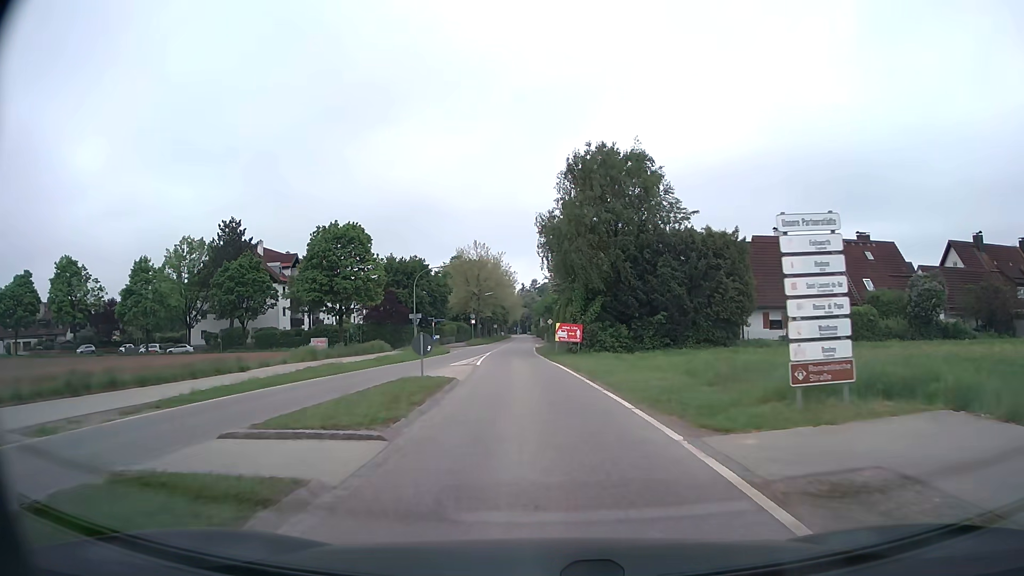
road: secondary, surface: asphalt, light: Day
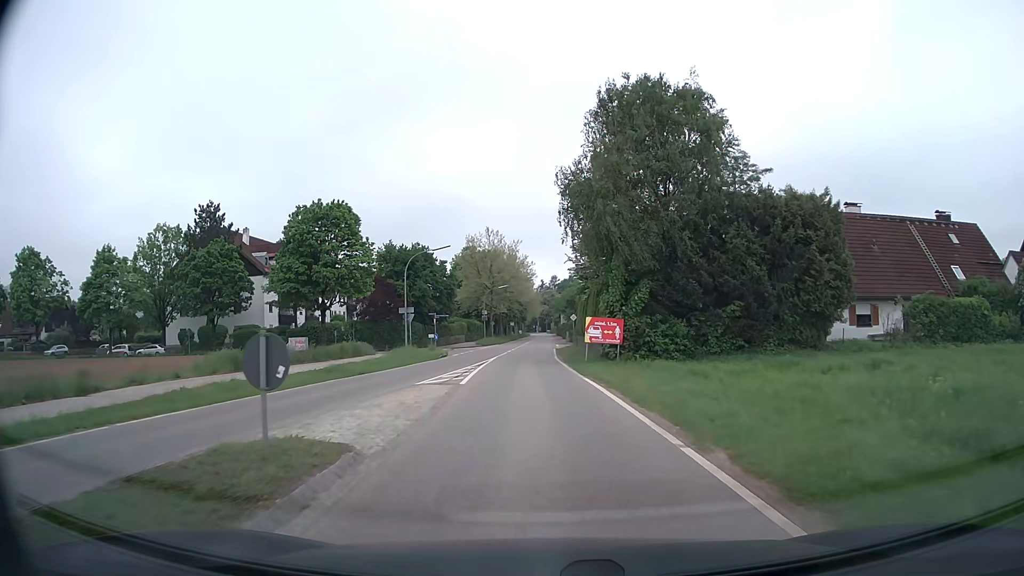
(-0.2, +11.5) m; -2°
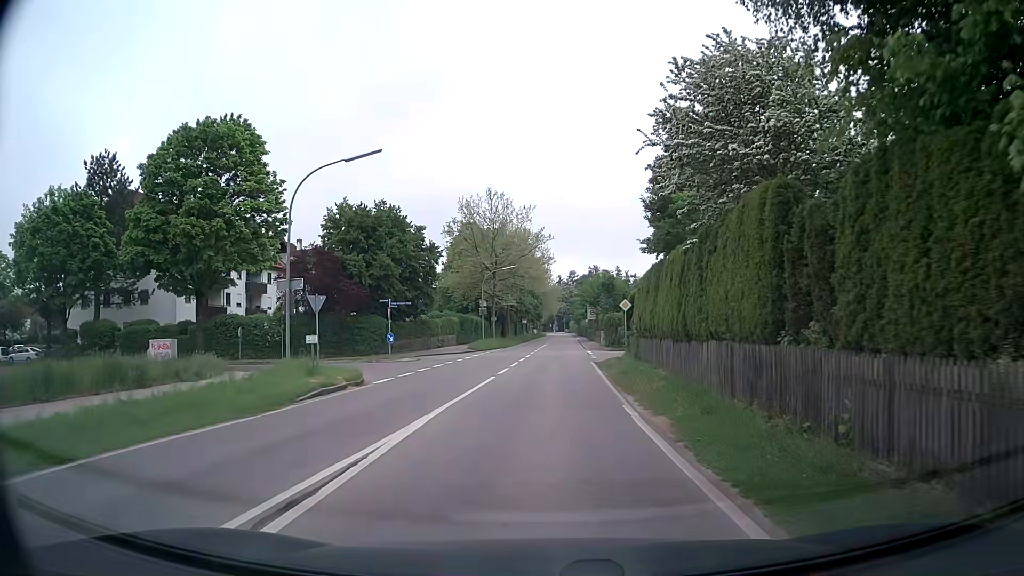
(-0.6, +24.5) m; -2°
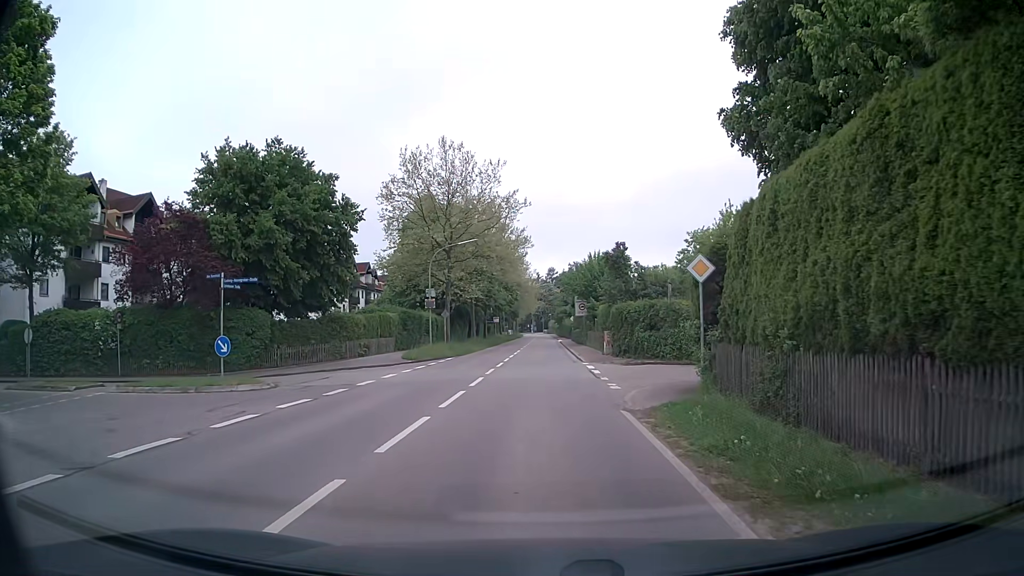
(+0.3, +18.2) m; +2°
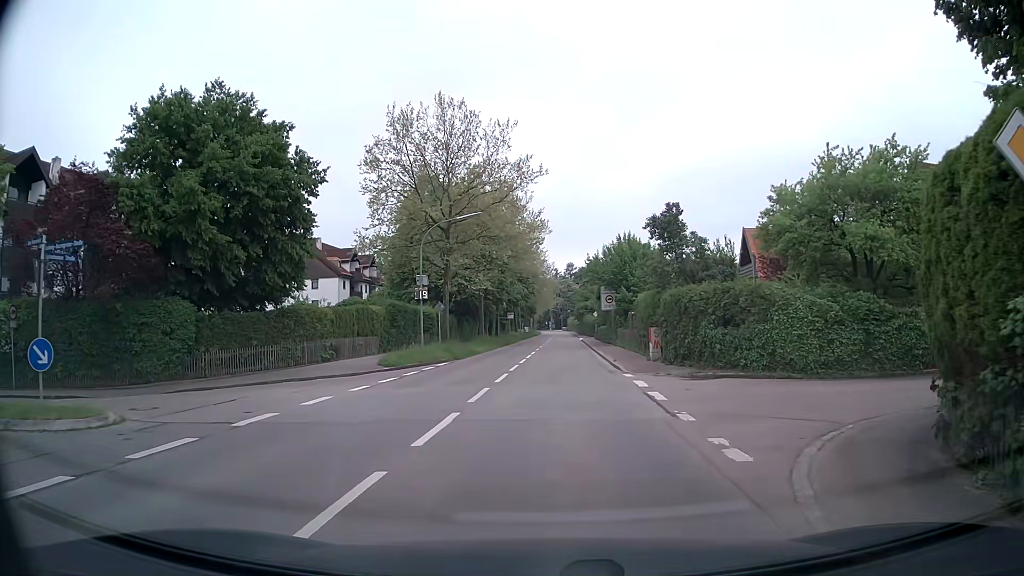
(-0.1, +9.1) m; -3°
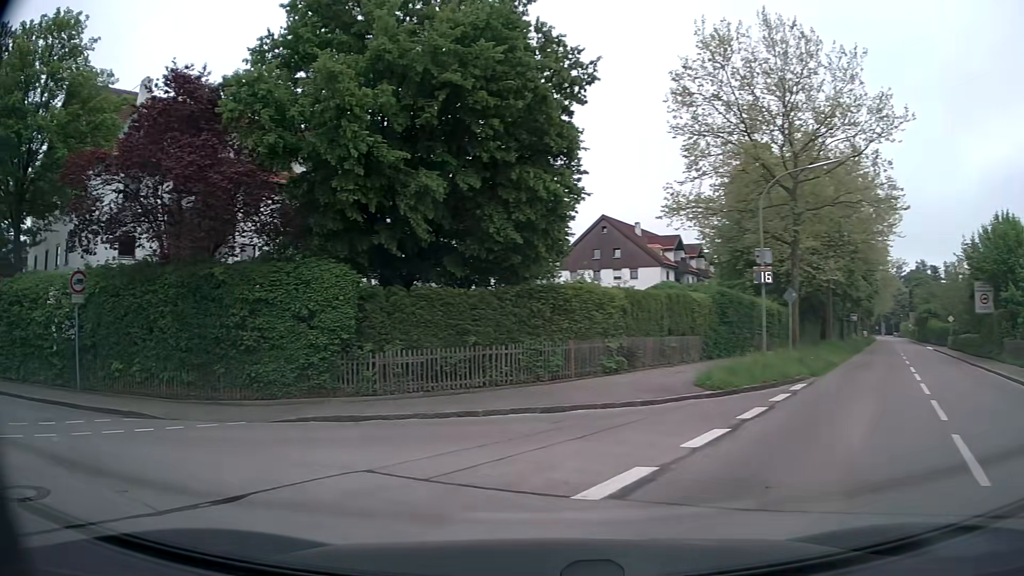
(-1.3, +11.2) m; -28°
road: residential
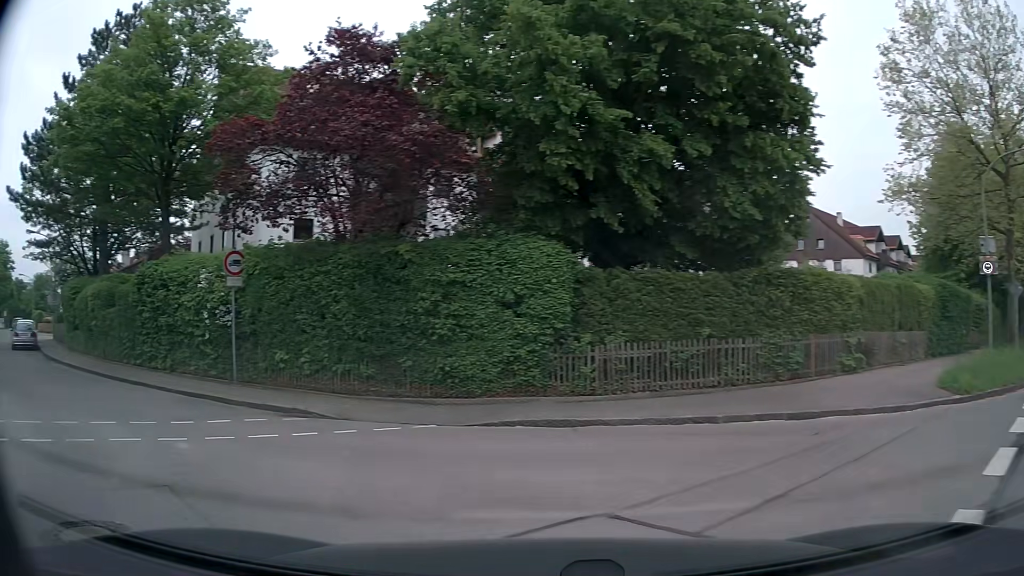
(-0.3, +2.1) m; -16°
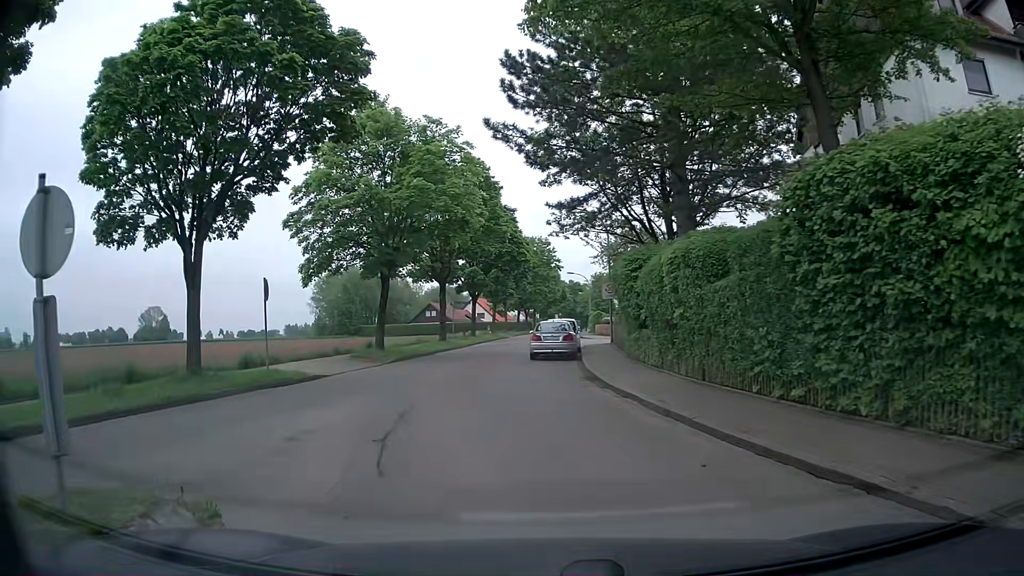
(-6.2, +10.1) m; -50°
